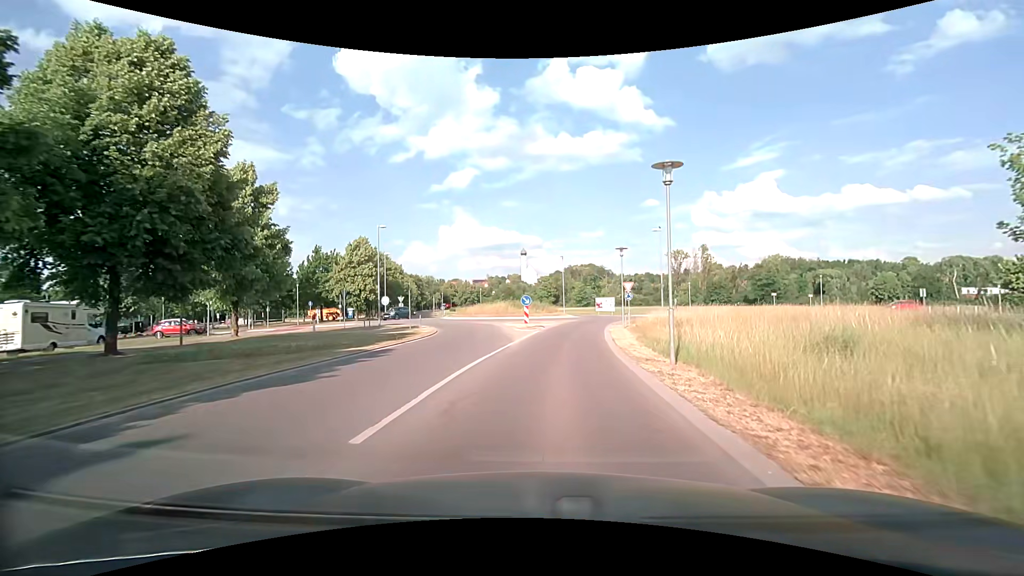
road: tertiary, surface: asphalt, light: Day
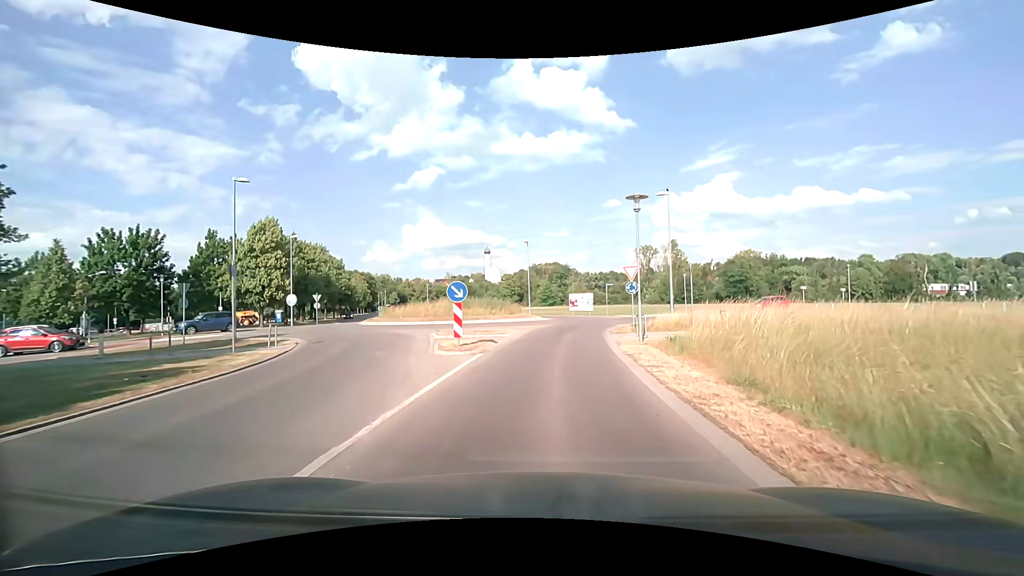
(+0.5, +14.4) m; +4°
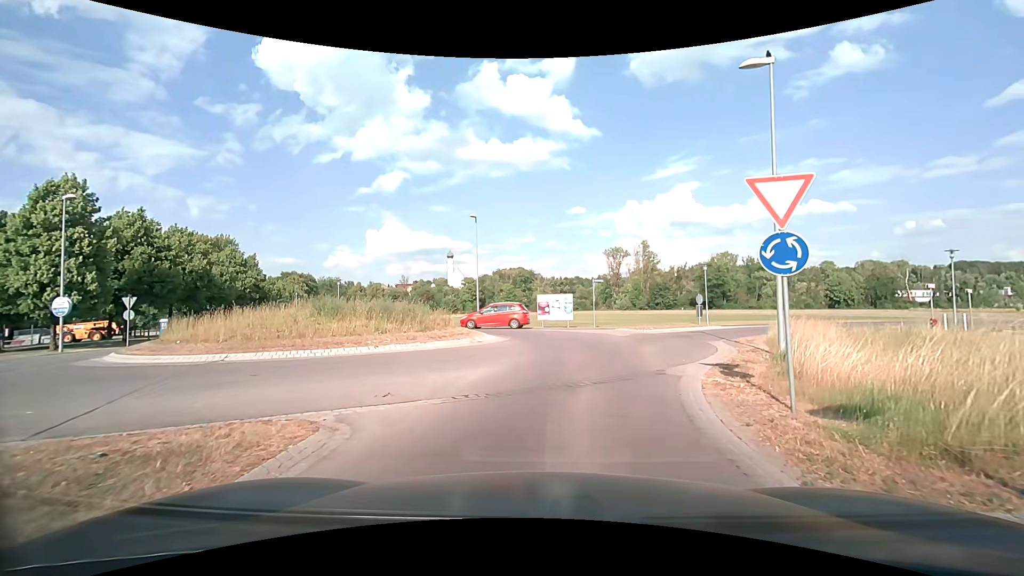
(+0.7, +17.7) m; +4°
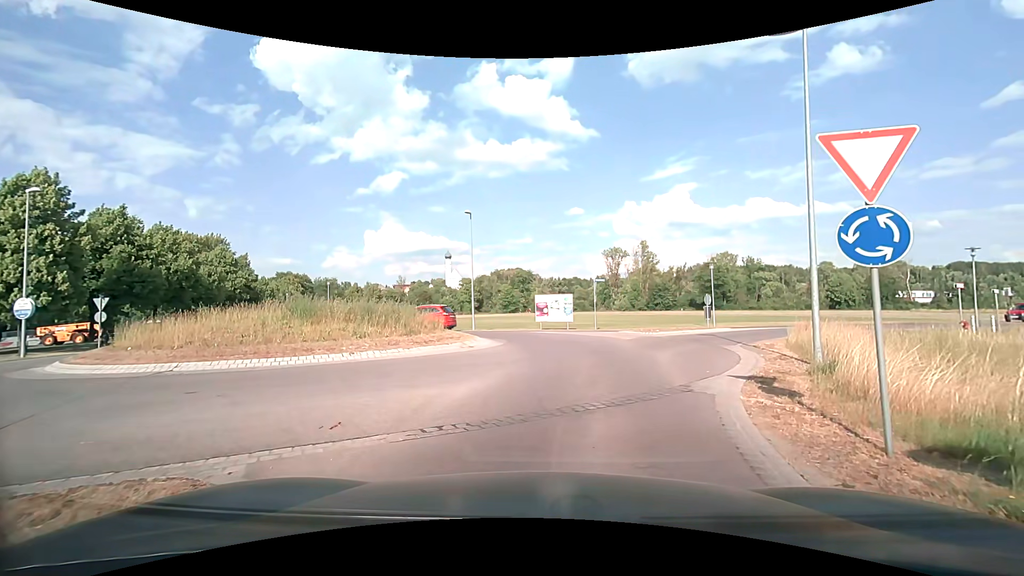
(0.0, +1.7) m; -2°
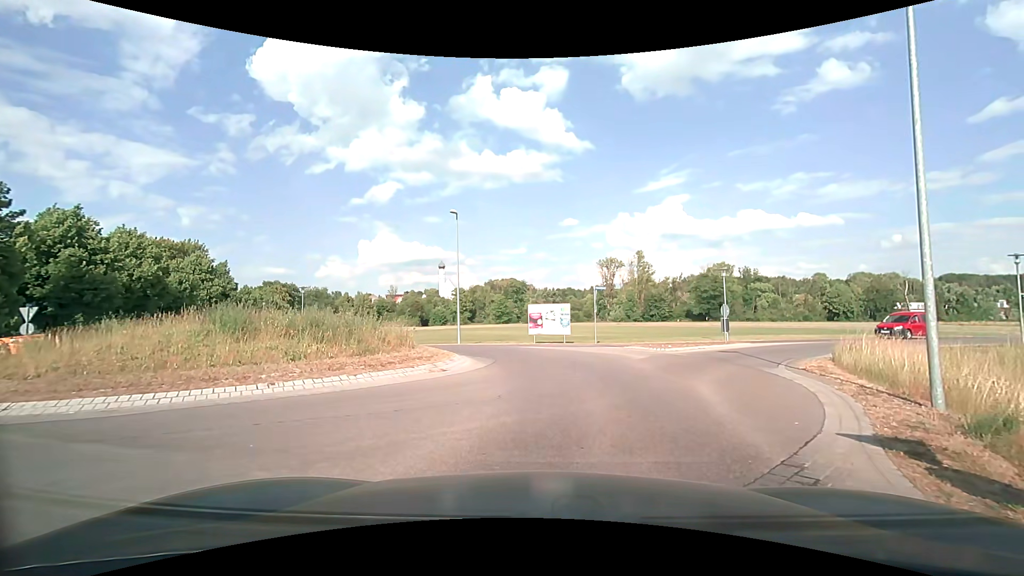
(+0.1, +3.7) m; +2°
(+1, +10) (+1, +20) (-5, +28) (-14, +33) (-21, +40) (-27, +48) (-33, +56) (-38, +65) (-42, +74) (-46, +83) m
